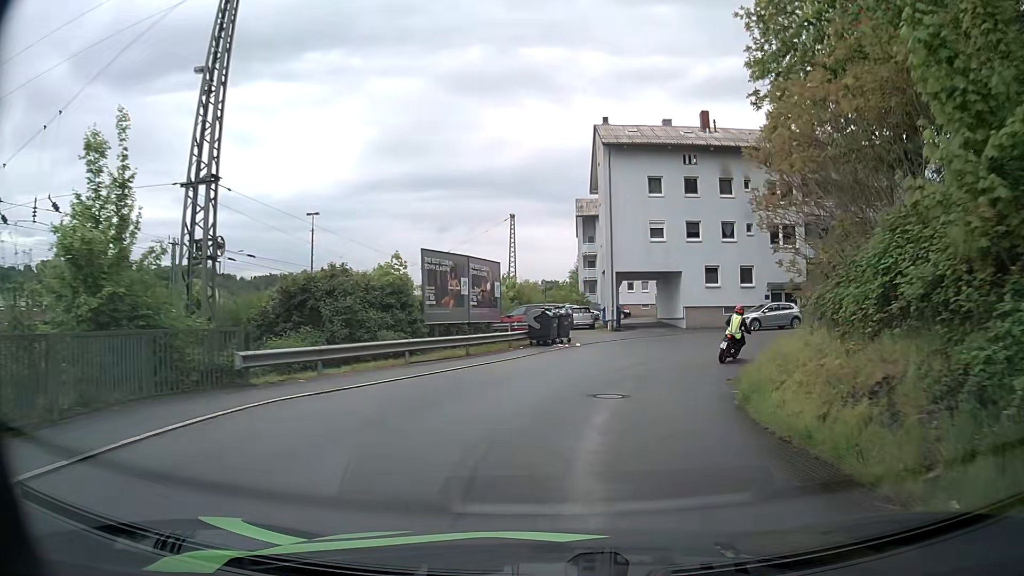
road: residential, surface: asphalt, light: Day
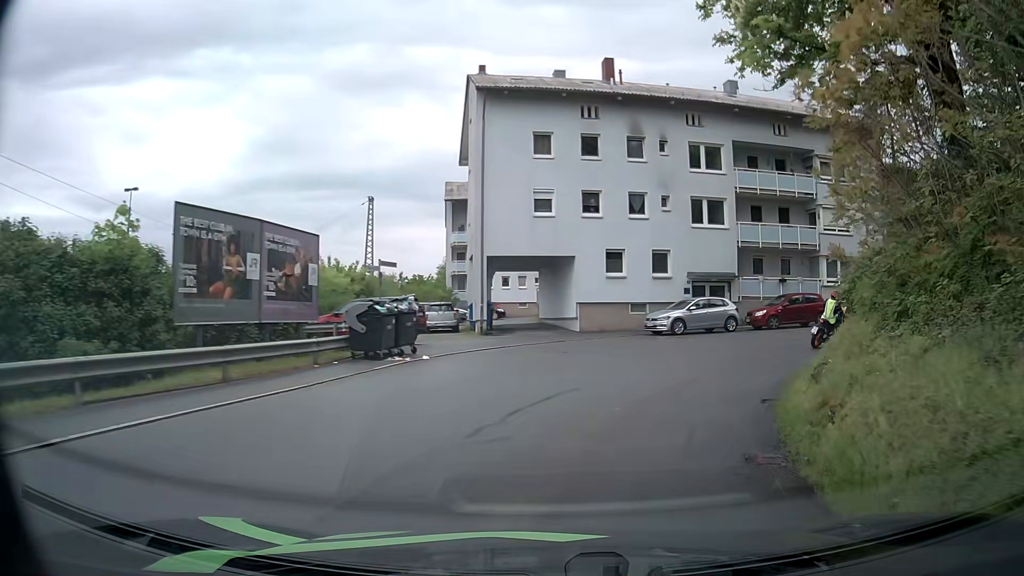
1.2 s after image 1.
(+0.8, +9.6) m; +11°
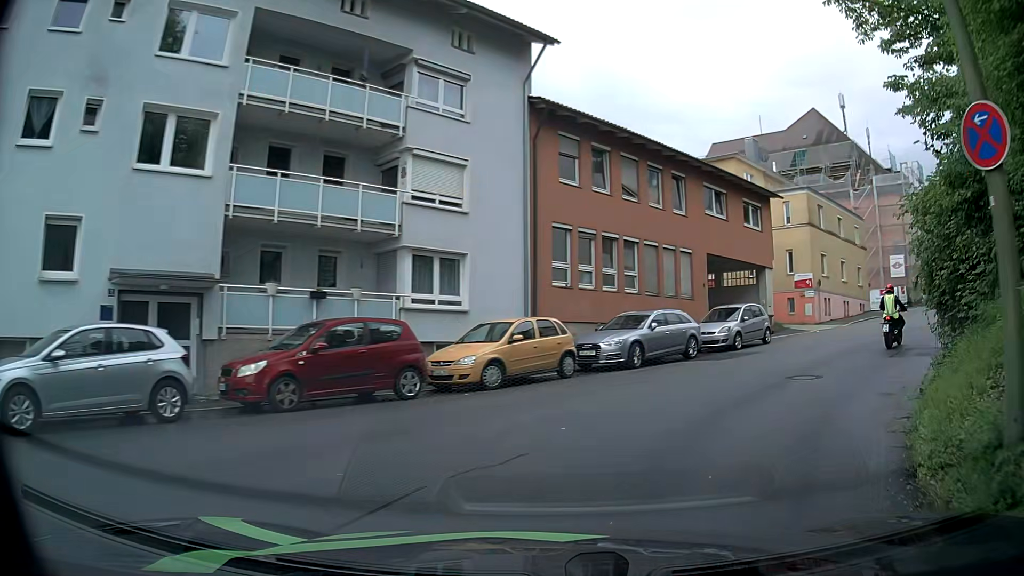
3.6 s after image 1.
(+5.3, +17.1) m; +38°
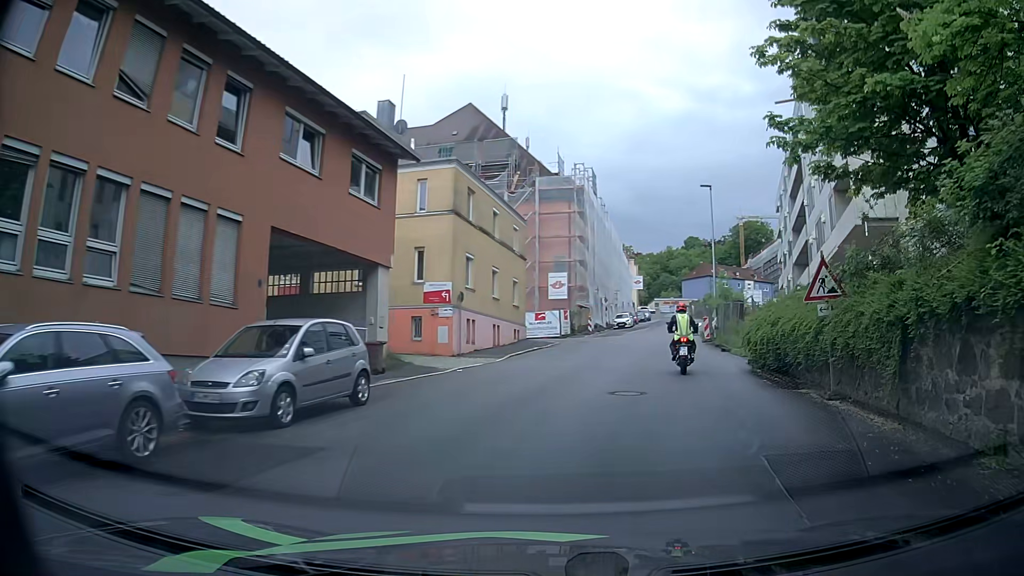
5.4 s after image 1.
(+3.7, +12.1) m; +34°
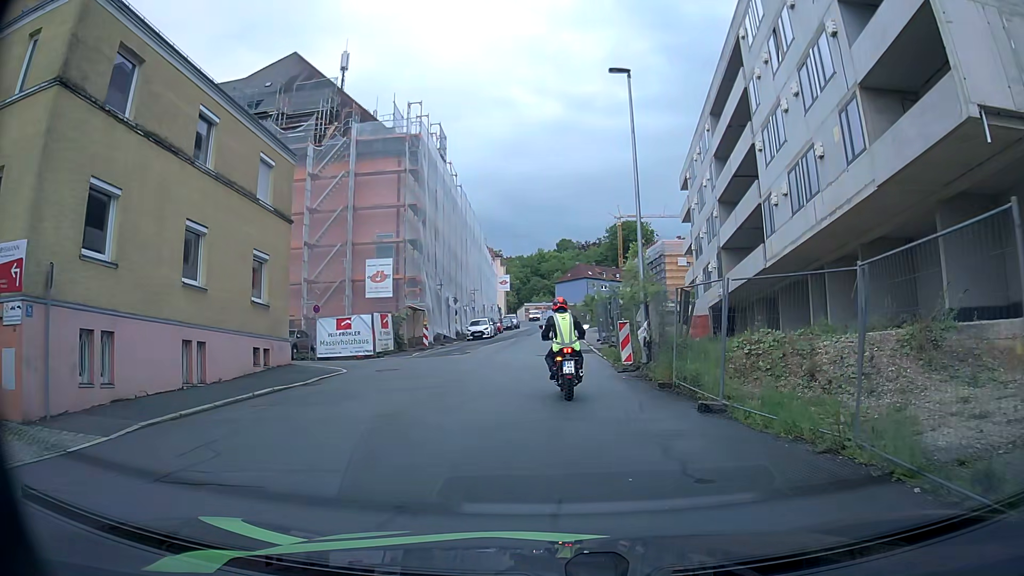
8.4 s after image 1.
(+2.2, +17.4) m; +10°
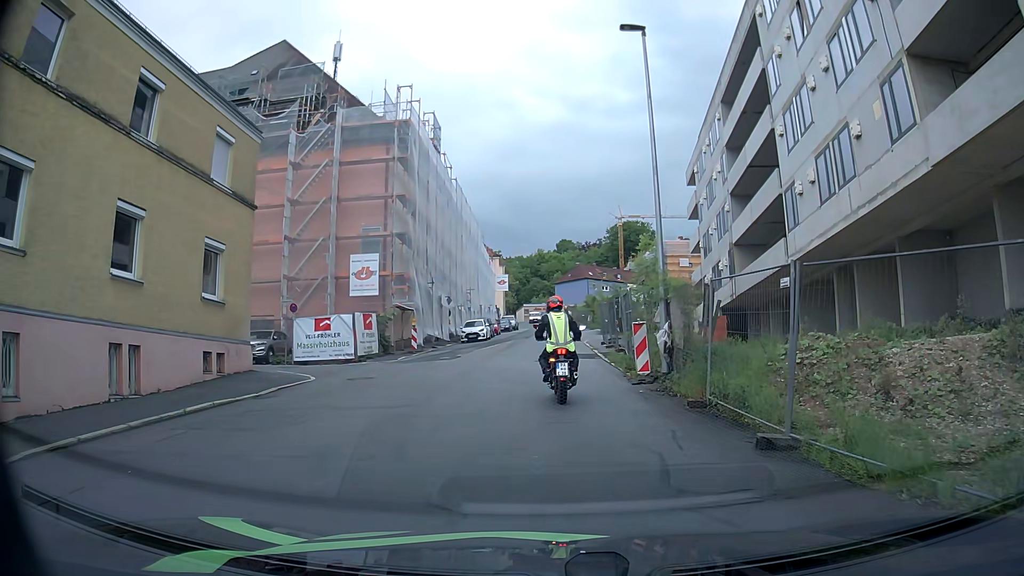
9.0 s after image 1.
(0.0, +3.0) m; 0°
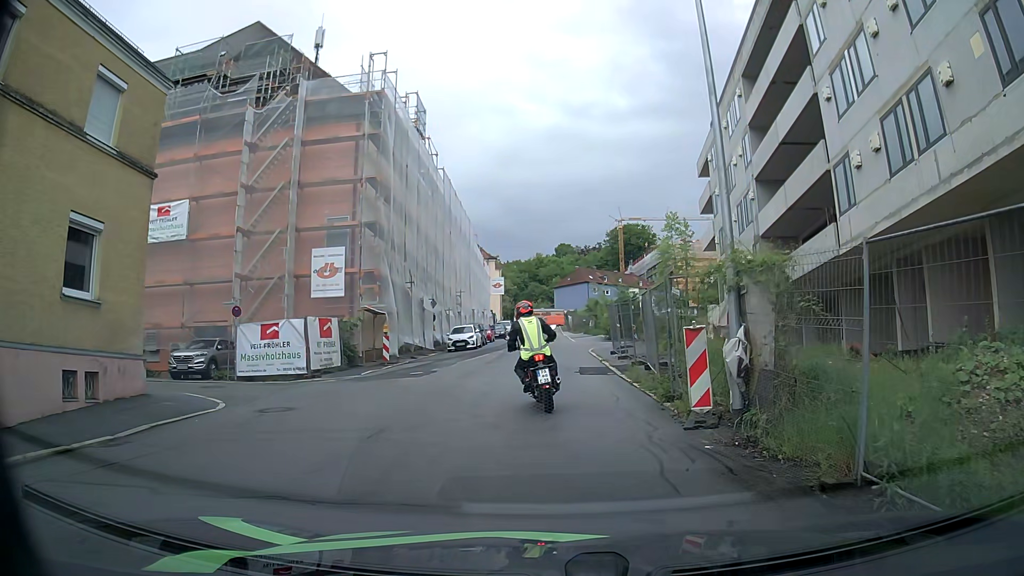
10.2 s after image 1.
(0.0, +5.5) m; 0°
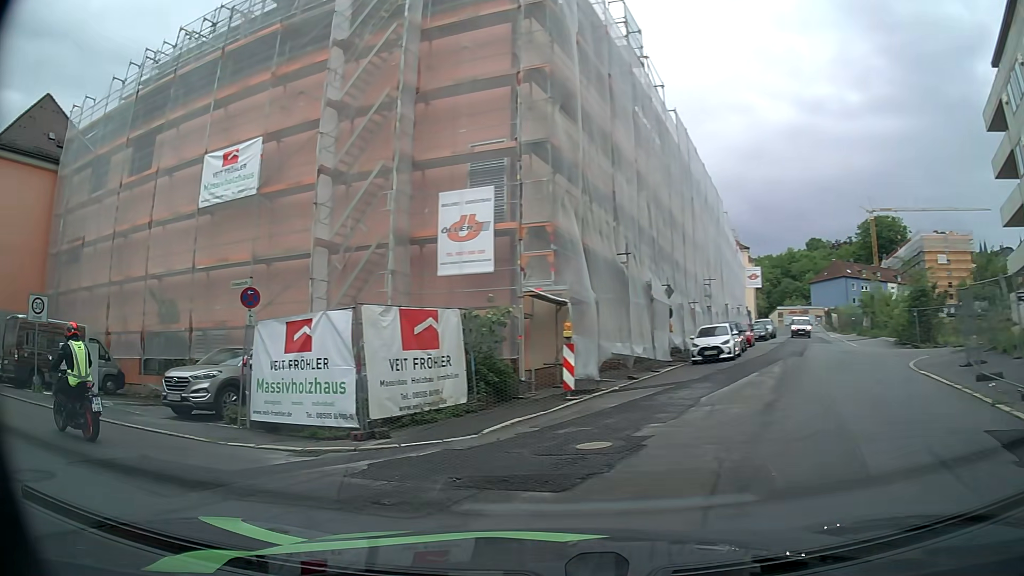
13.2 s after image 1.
(-0.7, +13.0) m; -21°
(-5, +8) (-14, +13) (-23, +16) (-32, +20) (-42, +23) (-51, +27) (-61, +30) (-70, +33) (-80, +35) (-90, +38) m
